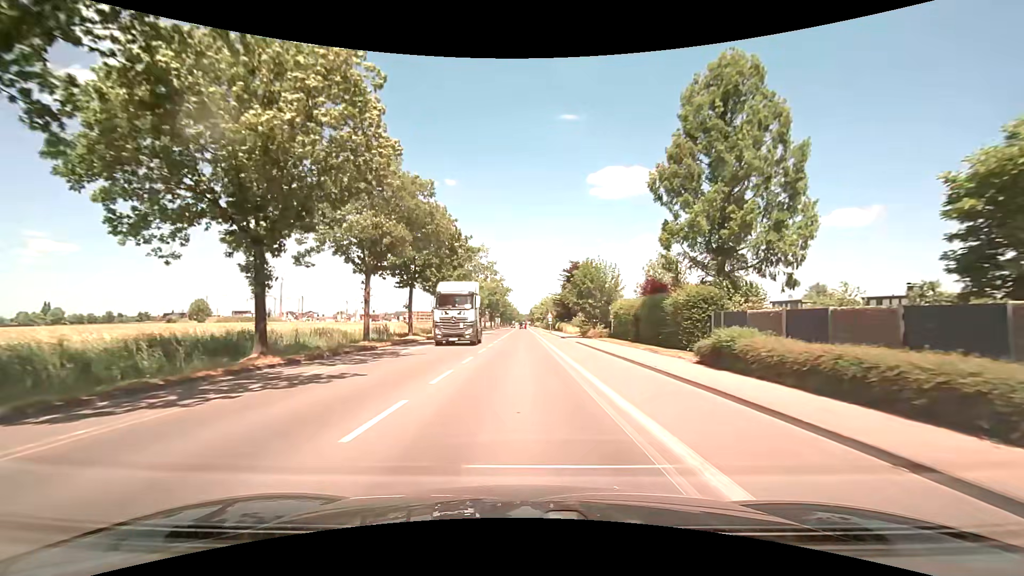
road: secondary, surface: asphalt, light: Day
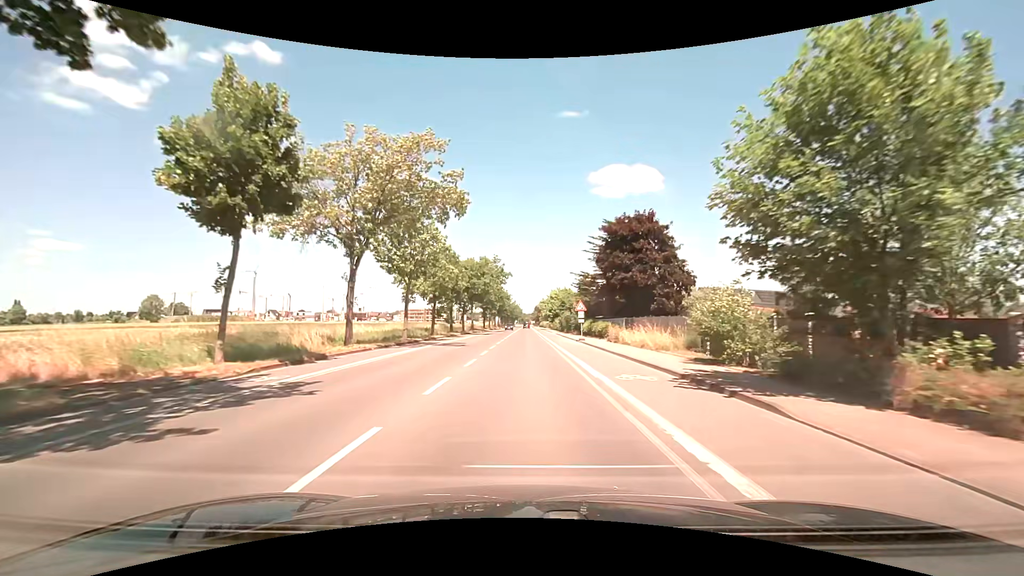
(-0.1, +38.1) m; 0°
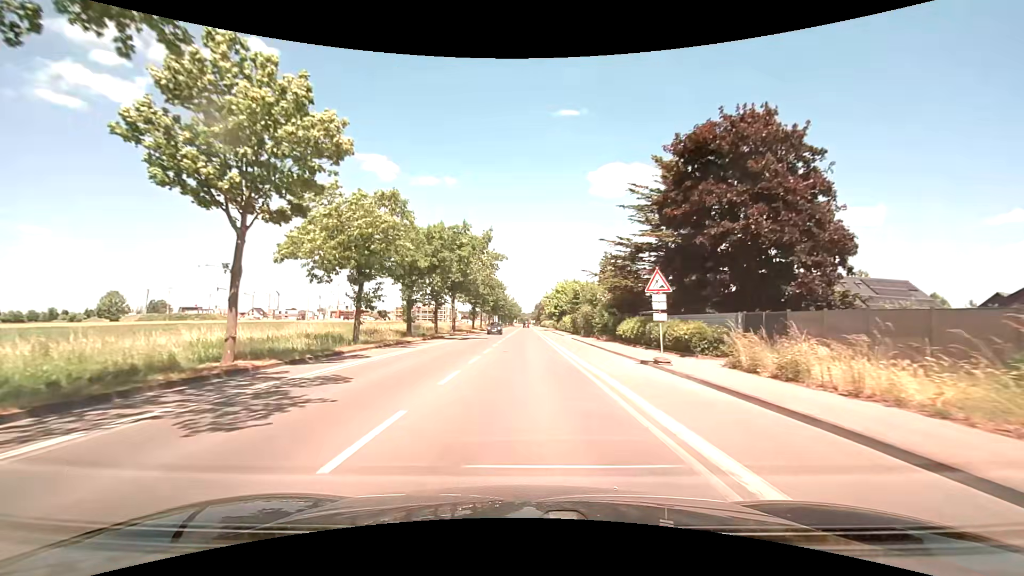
(0.0, +22.8) m; 0°
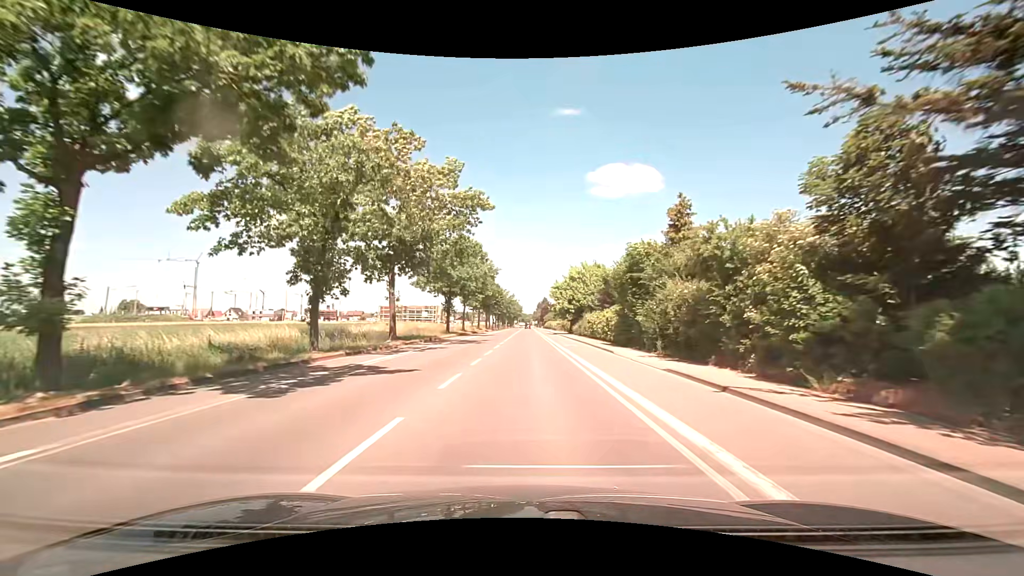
(-0.1, +30.4) m; -1°
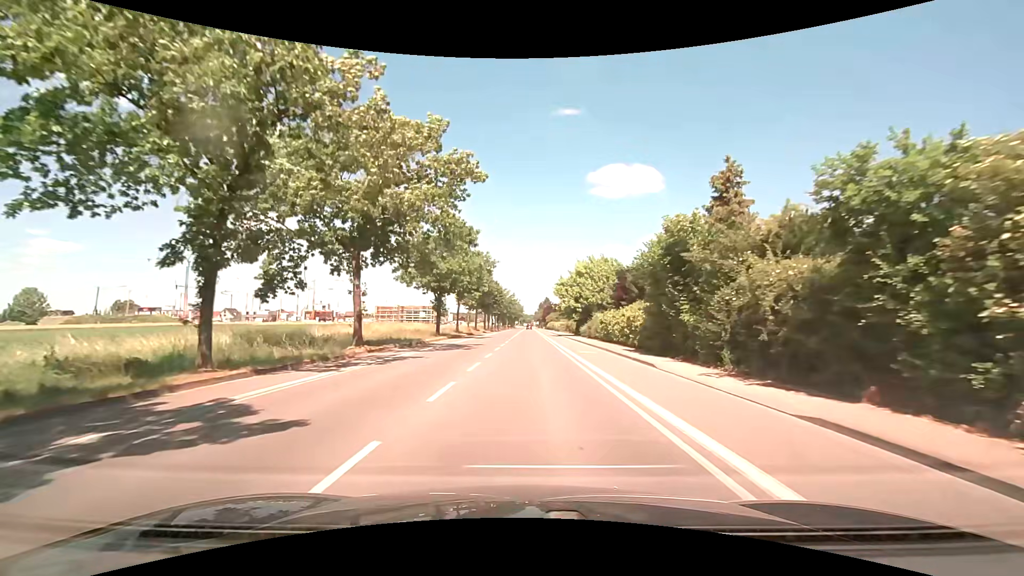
(0.0, +7.6) m; 0°
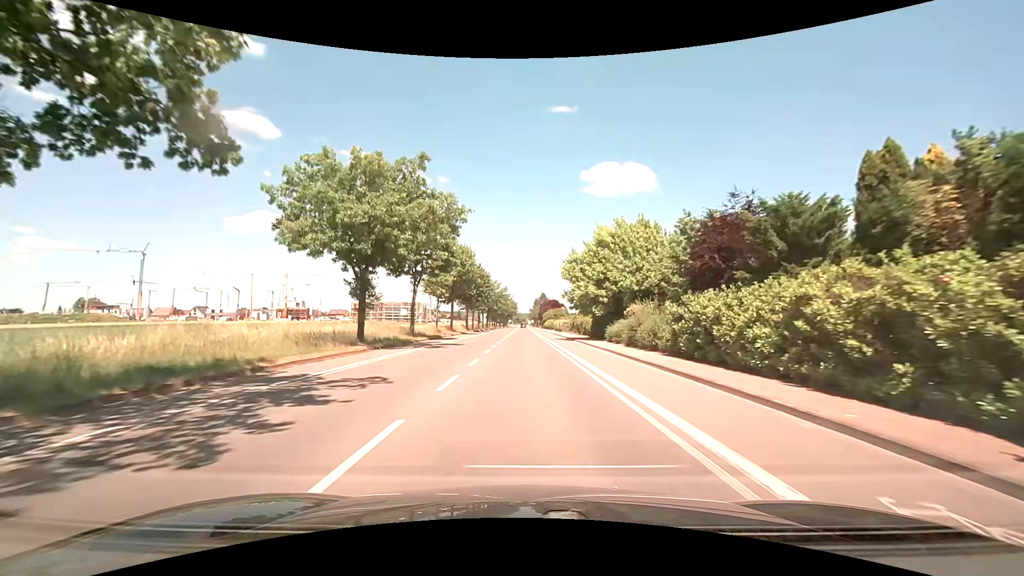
(+0.2, +22.8) m; +1°
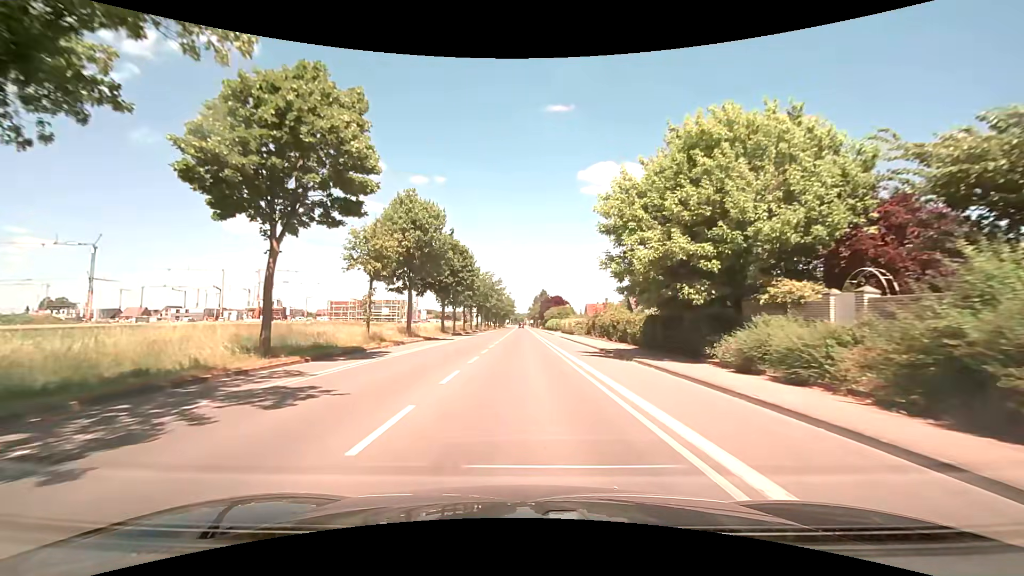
(-0.1, +22.8) m; 0°
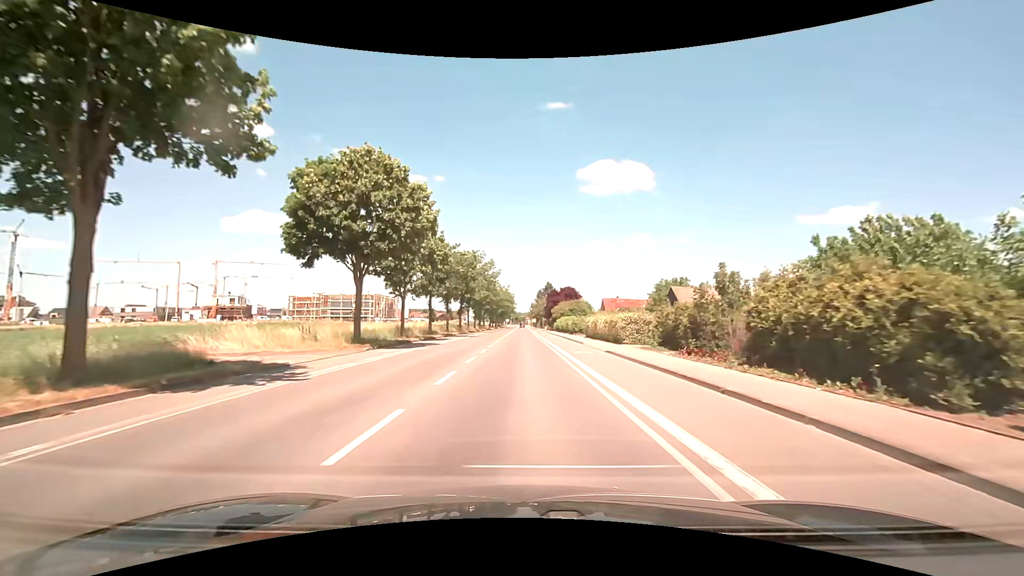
(0.0, +30.4) m; 0°
(0, +10) (0, +20) (0, +30) (0, +40) (0, +50) (0, +60) (0, +70) (0, +80) (0, +90) (0, +100) m
